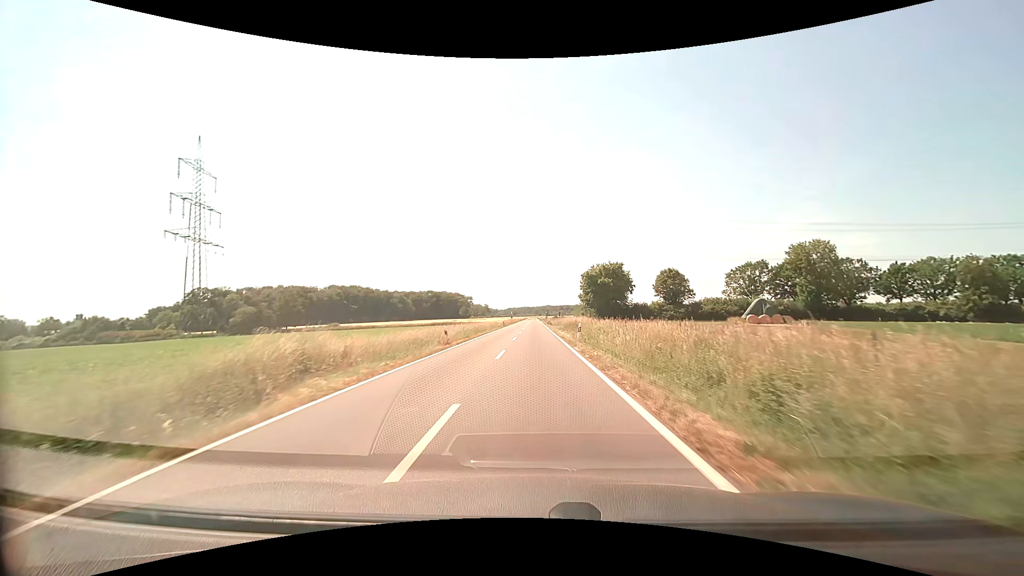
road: secondary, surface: asphalt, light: Day
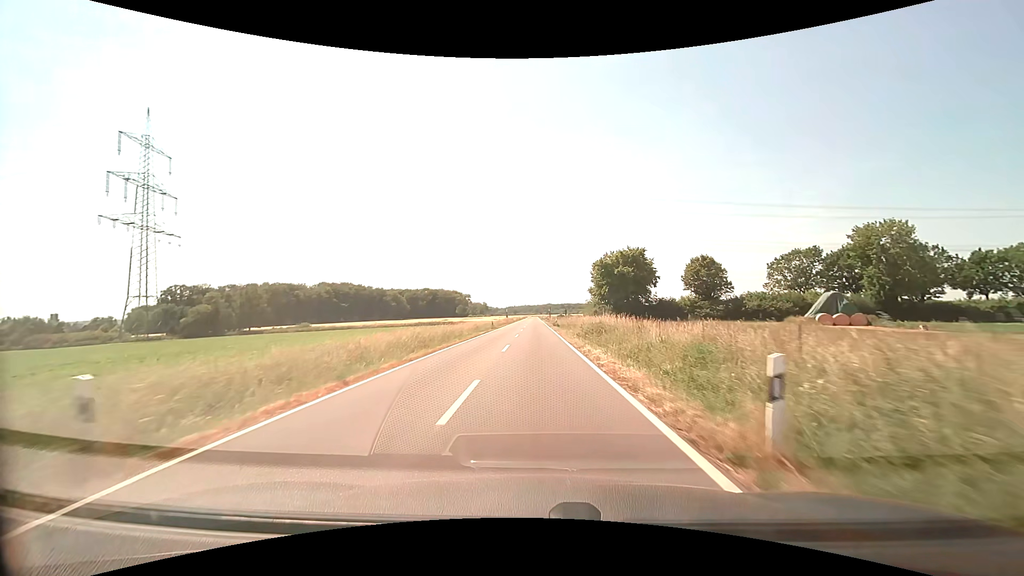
(0.0, +21.4) m; 0°
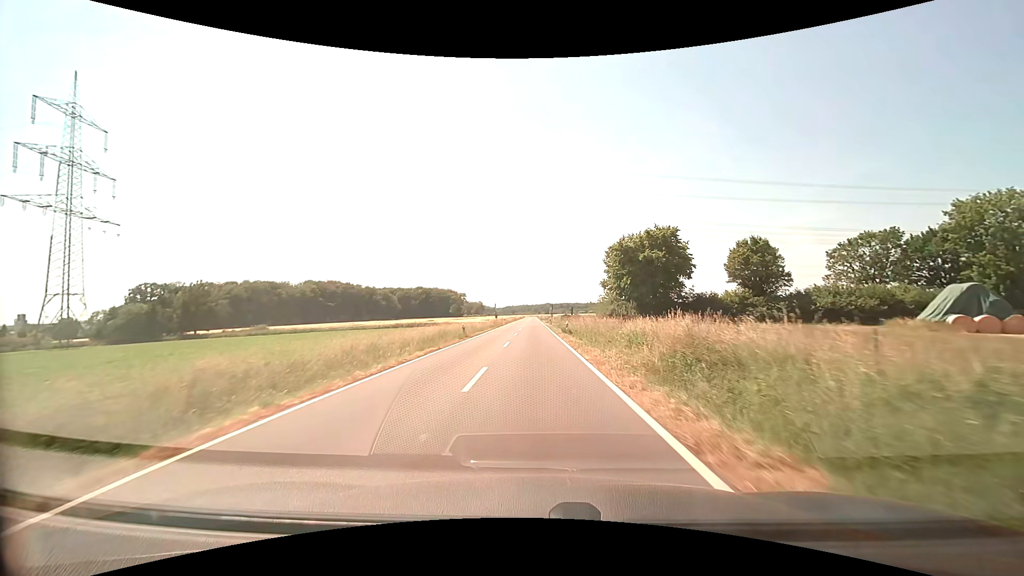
(0.0, +21.4) m; 0°
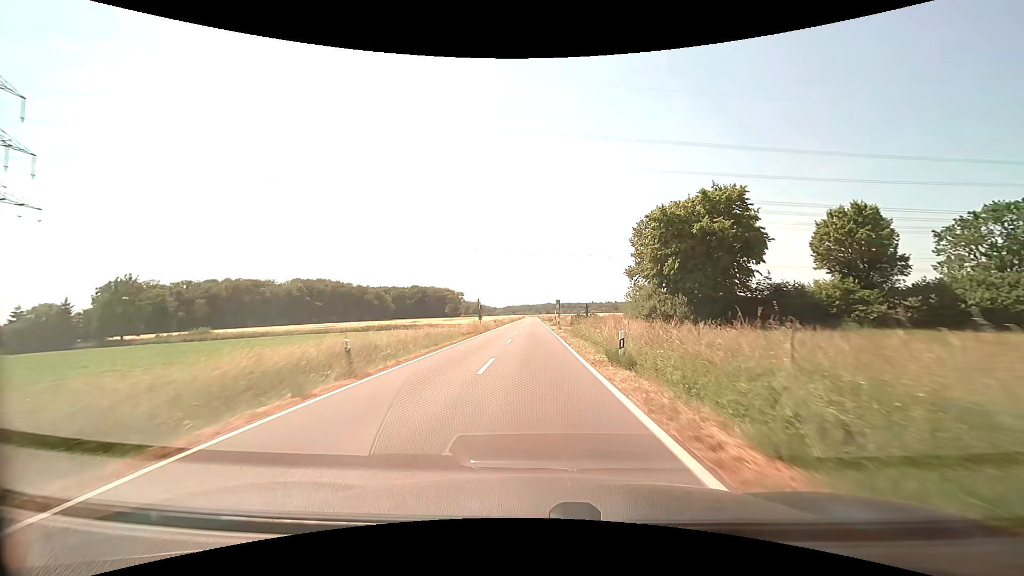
(0.0, +21.4) m; 0°
(0, +10) (0, +20) (0, +30) (0, +40) (0, +50) (0, +60) (0, +70) (0, +80) (0, +90) (0, +100) m
